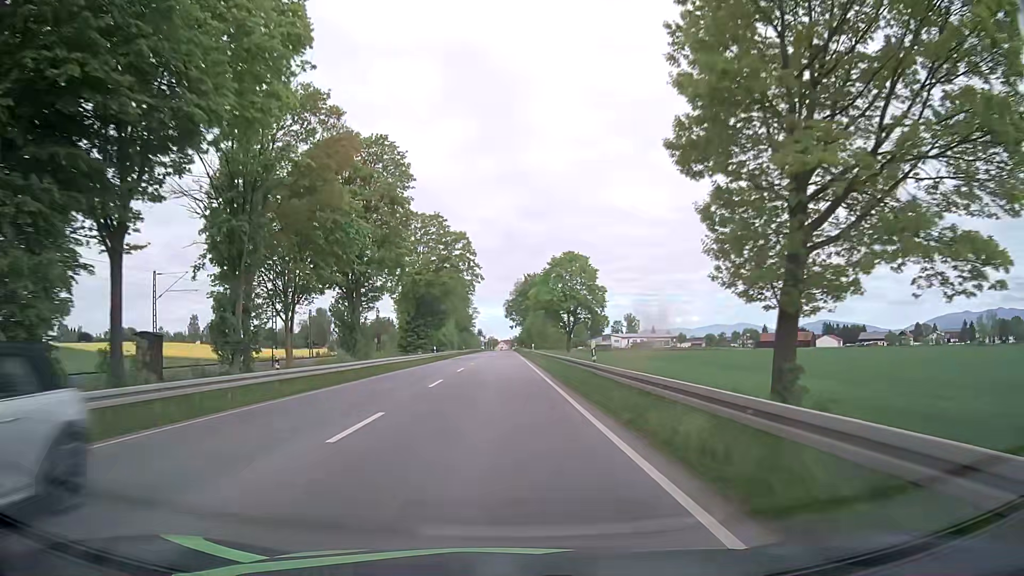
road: primary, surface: asphalt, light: Day
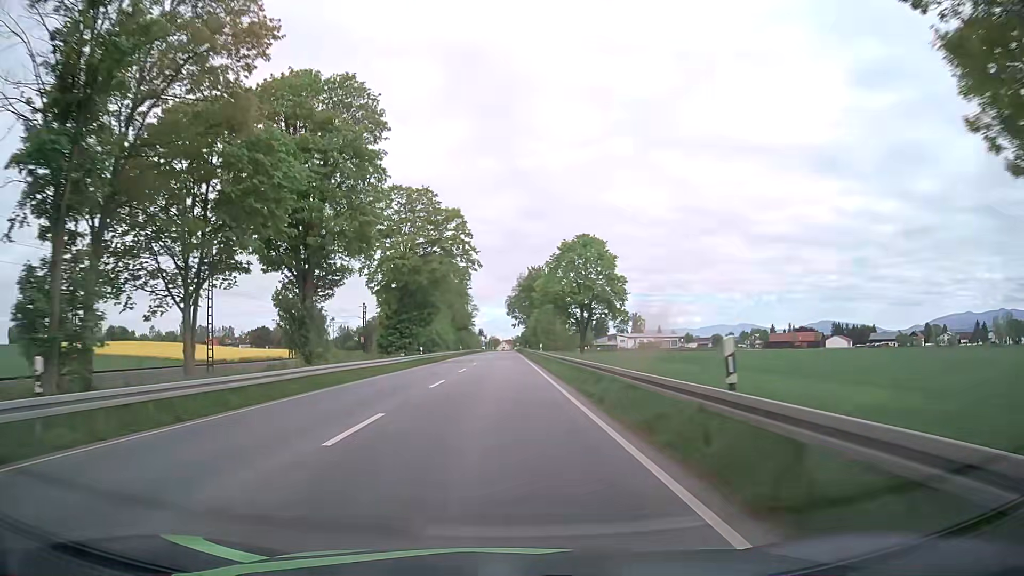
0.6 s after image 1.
(-0.1, +12.4) m; 0°
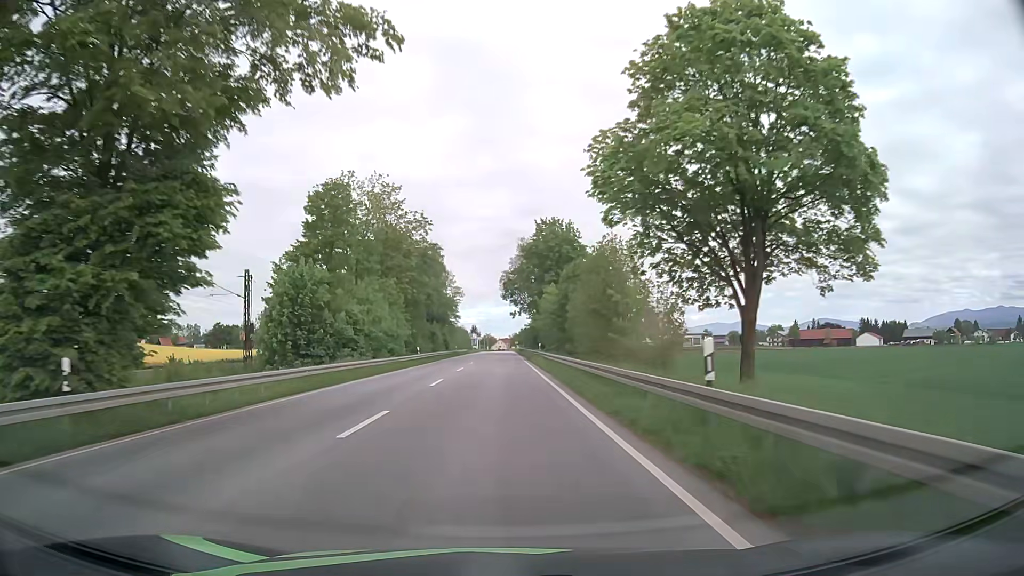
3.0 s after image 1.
(+0.2, +47.2) m; 0°
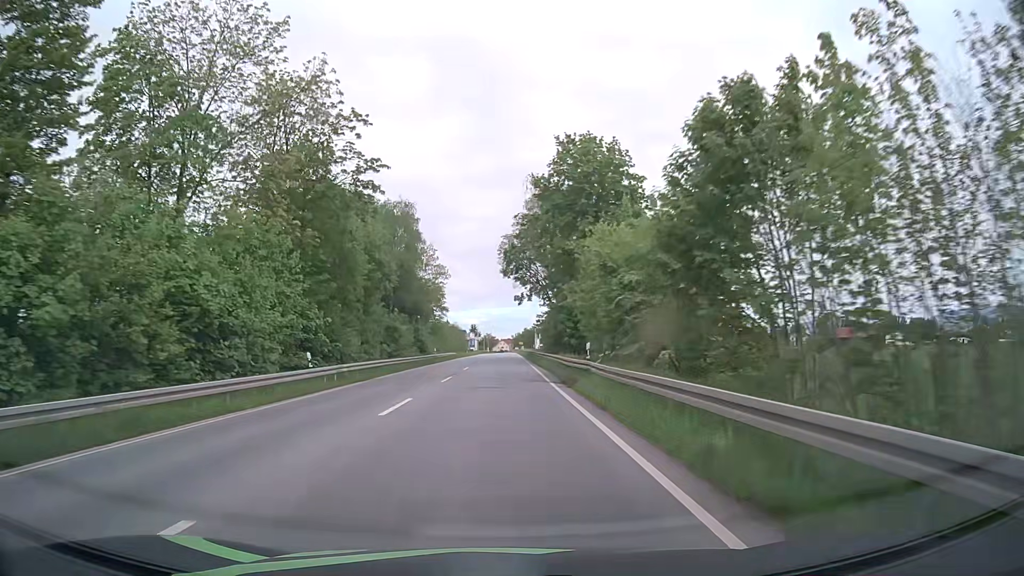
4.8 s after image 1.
(+0.1, +32.8) m; 0°
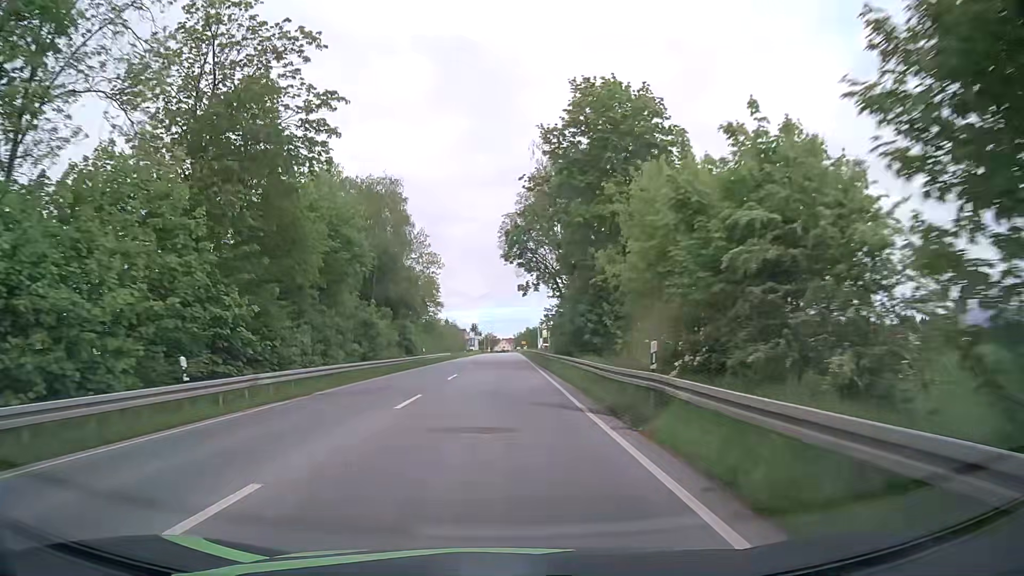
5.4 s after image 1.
(0.0, +10.6) m; 0°
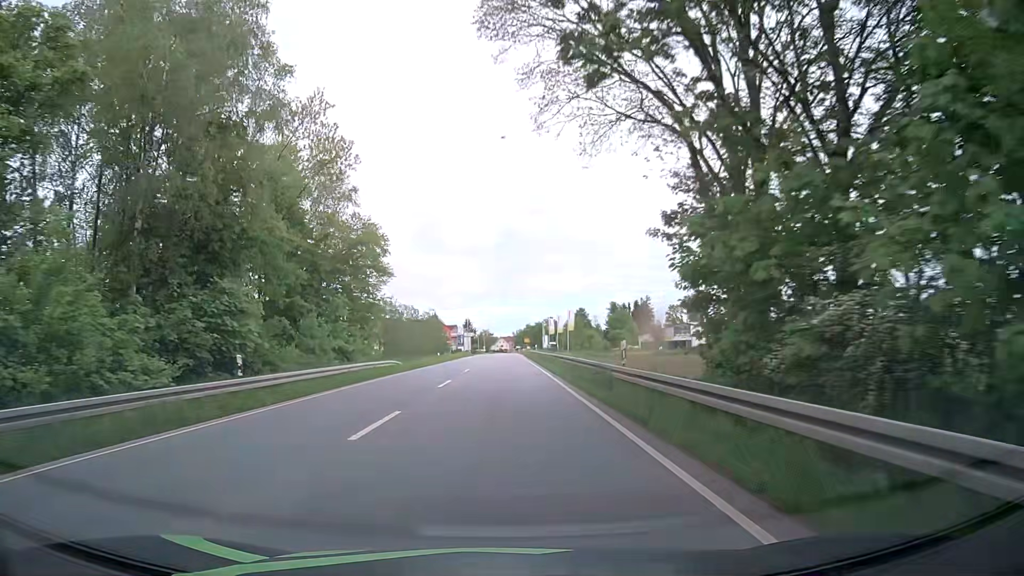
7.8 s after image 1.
(-0.1, +40.8) m; +1°
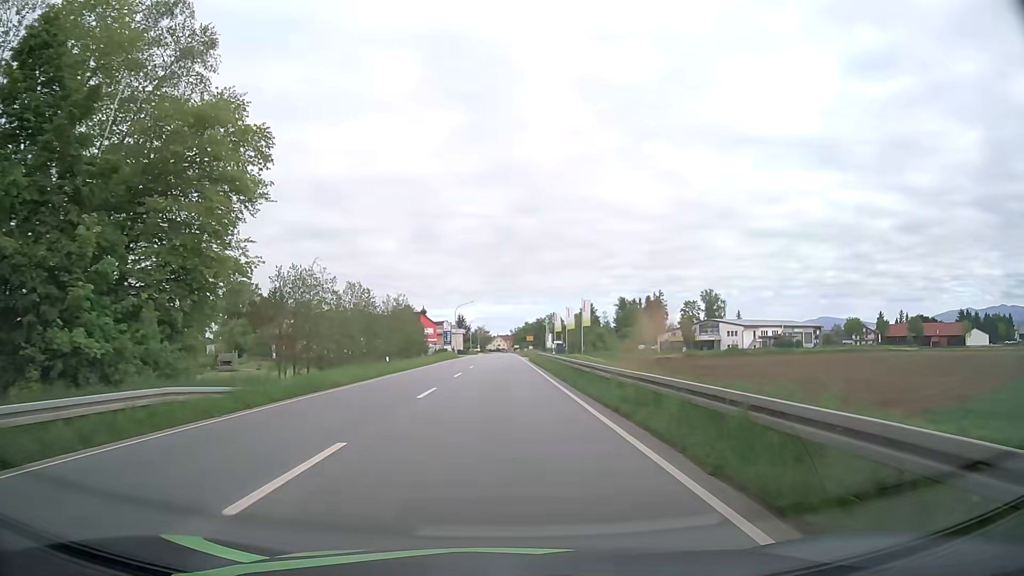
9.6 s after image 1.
(-0.3, +28.4) m; 0°
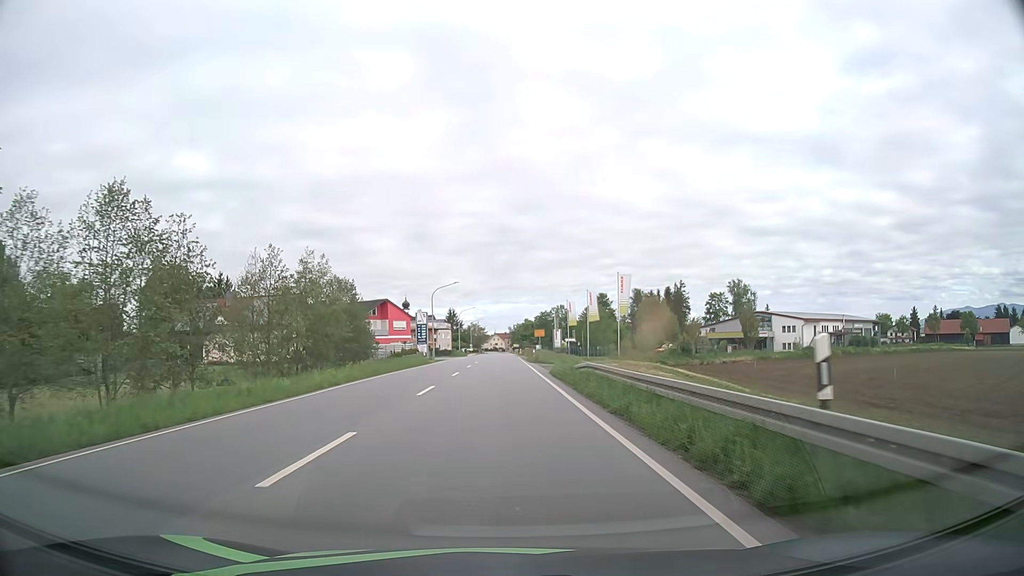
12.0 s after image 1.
(0.0, +34.8) m; 0°
(0, +10) (0, +20) (0, +30) (0, +40) (0, +50) (0, +60) (0, +70) (0, +80) (-1, +90) (-1, +100) m
